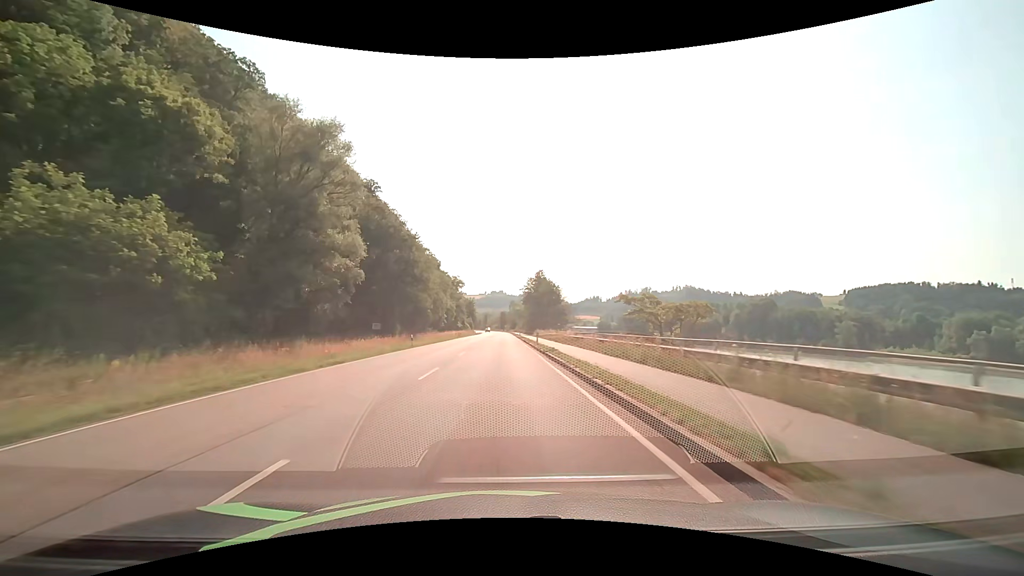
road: primary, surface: asphalt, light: Day
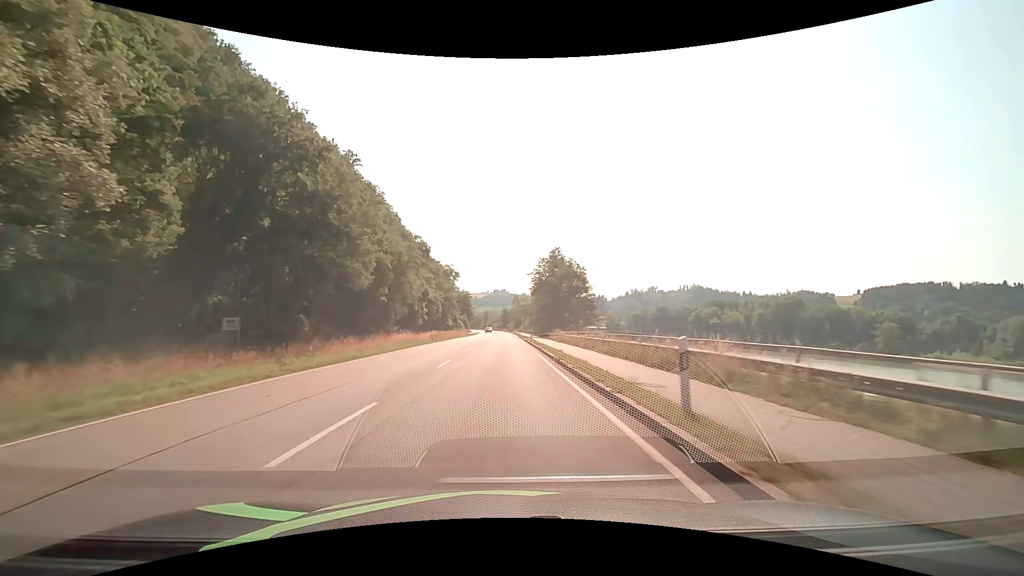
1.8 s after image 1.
(-0.1, +32.3) m; 0°
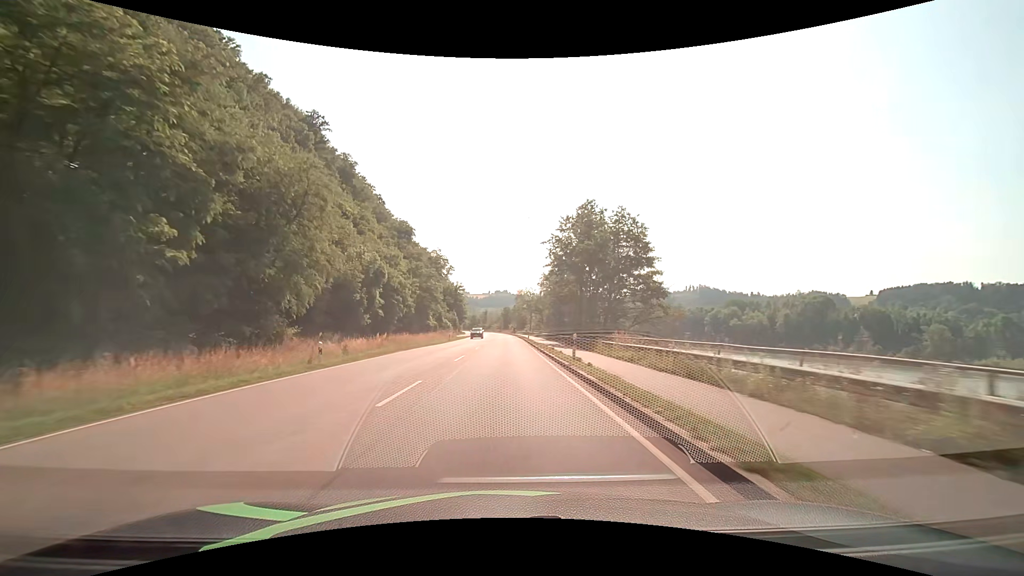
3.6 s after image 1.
(-0.1, +32.3) m; 0°
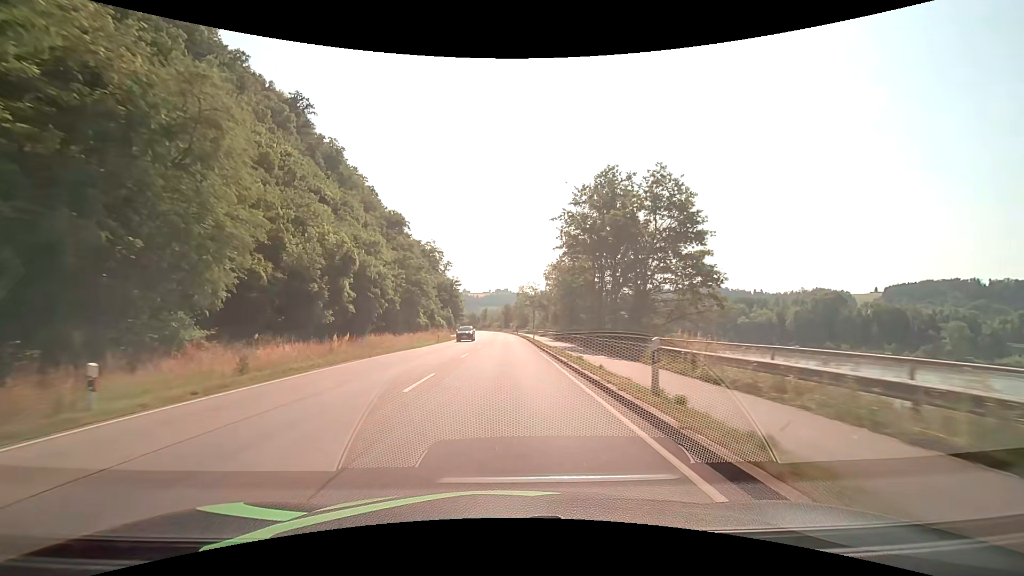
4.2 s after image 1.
(0.0, +10.8) m; 0°
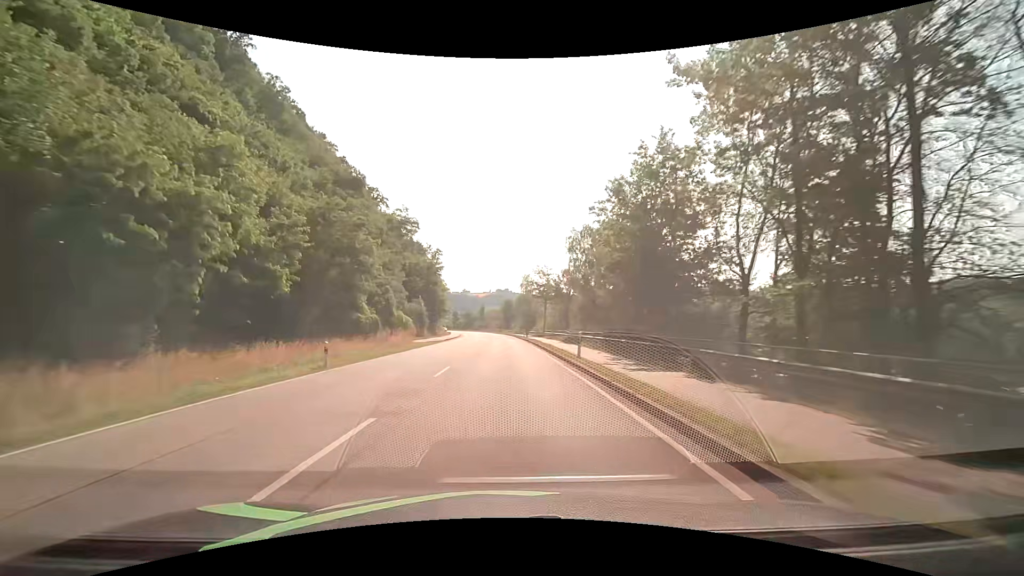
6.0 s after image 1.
(0.0, +32.3) m; 0°
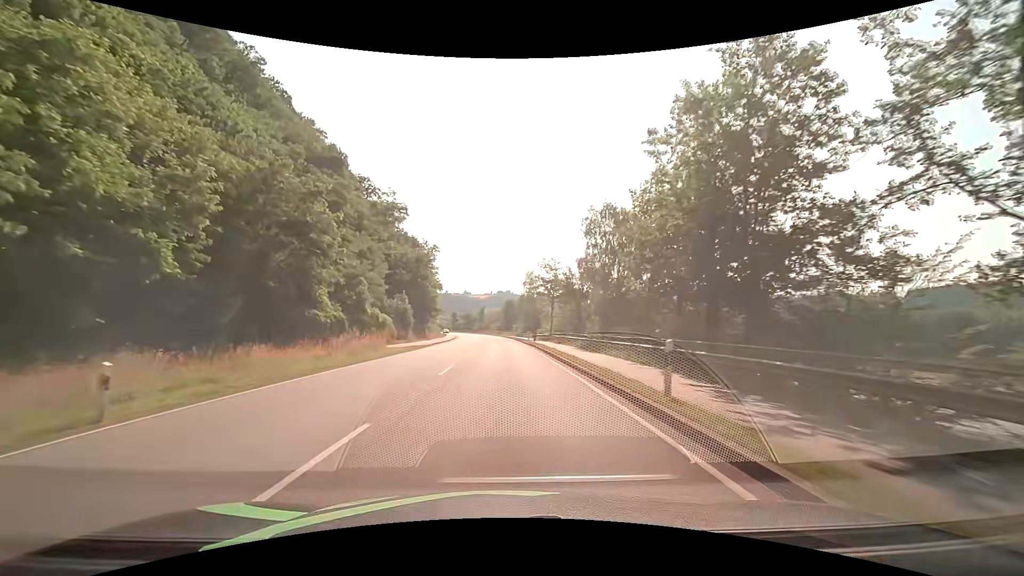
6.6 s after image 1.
(0.0, +10.8) m; 0°
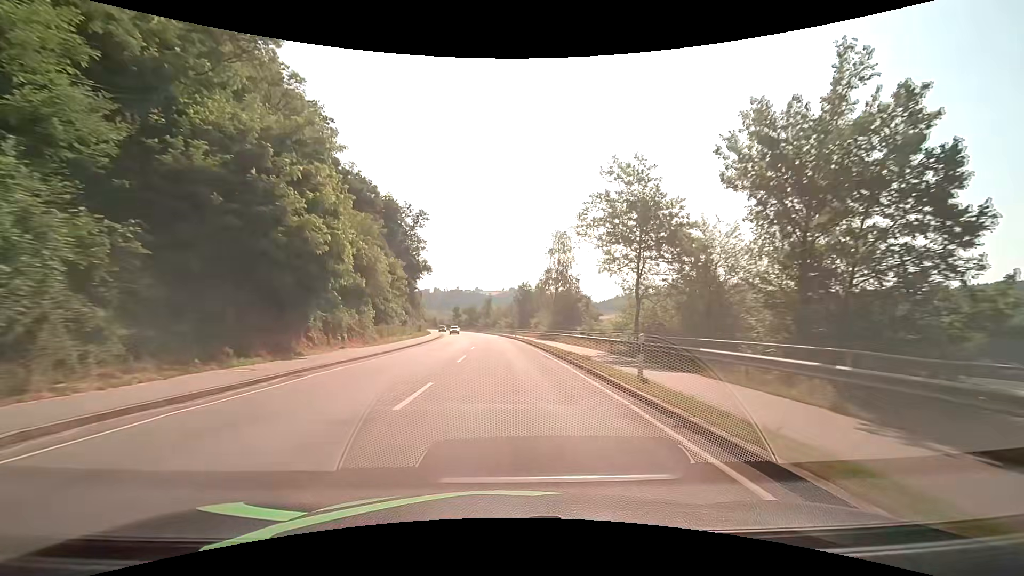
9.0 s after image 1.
(-0.4, +43.1) m; -1°
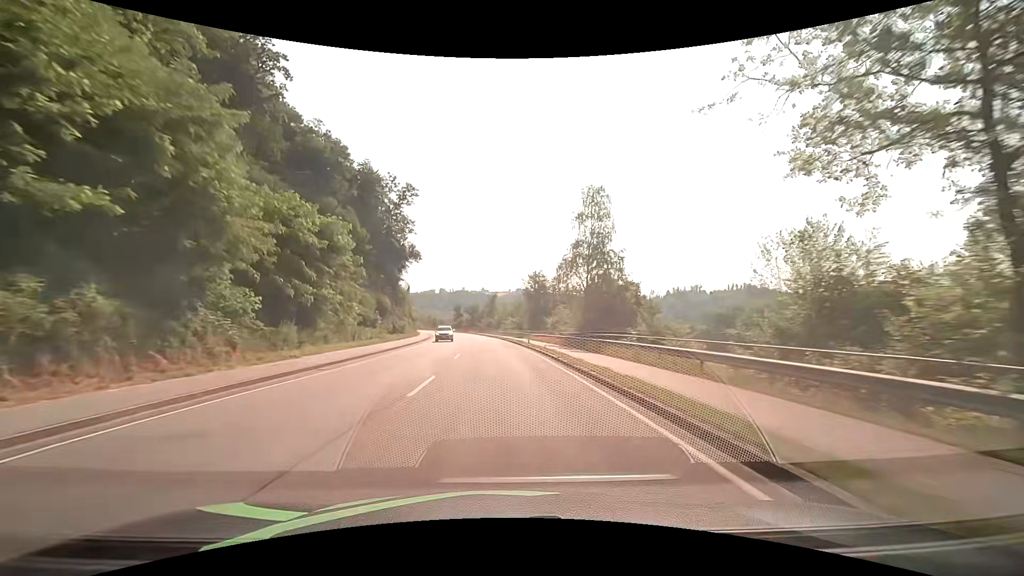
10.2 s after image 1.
(-0.3, +21.5) m; -1°
(0, +10) (0, +20) (-1, +30) (-1, +40) (-2, +50) (-3, +60) (-4, +70) (-5, +80) (-7, +90) (-8, +100) m
